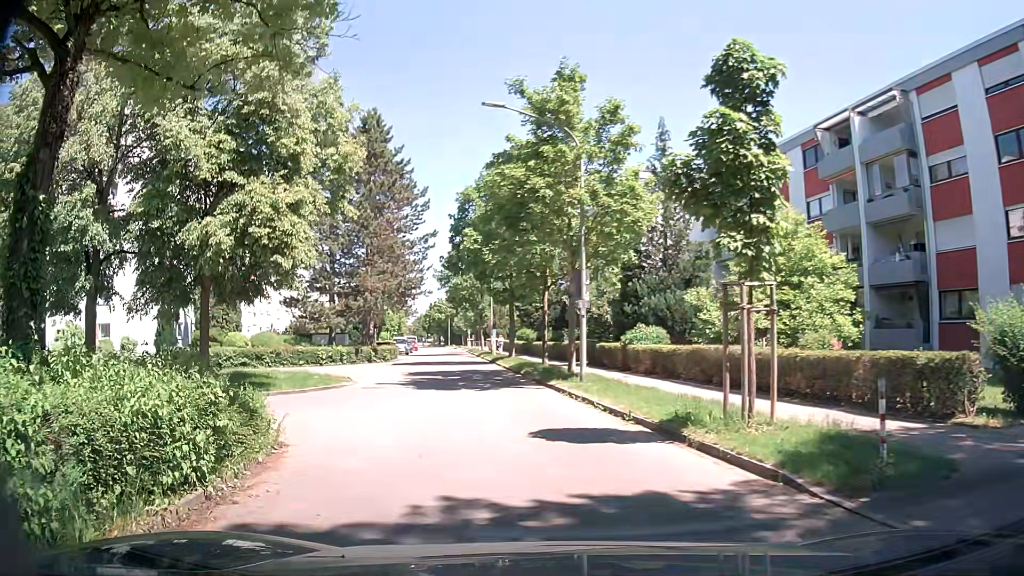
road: residential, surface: asphalt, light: Day
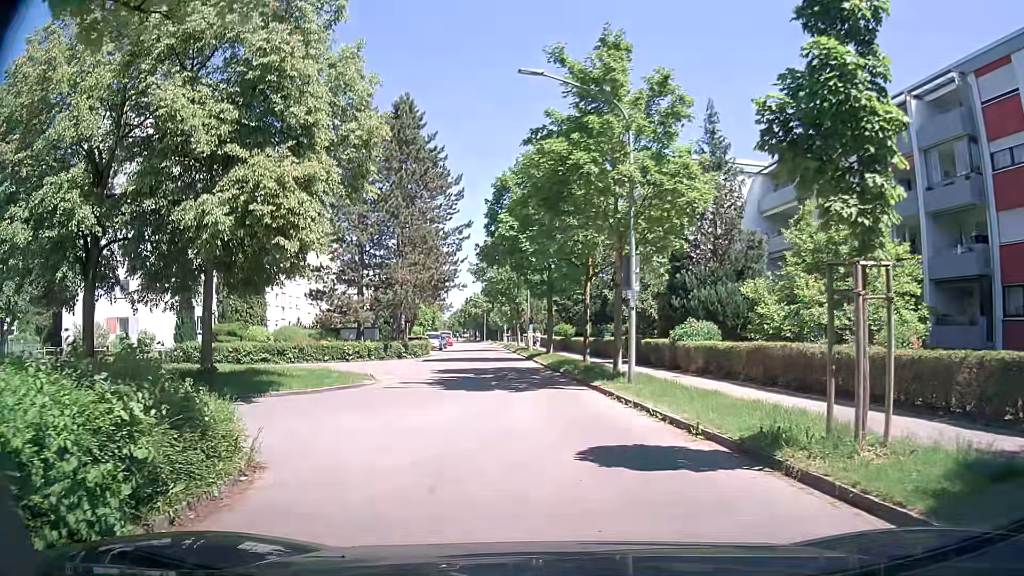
(-0.1, +2.2) m; -3°
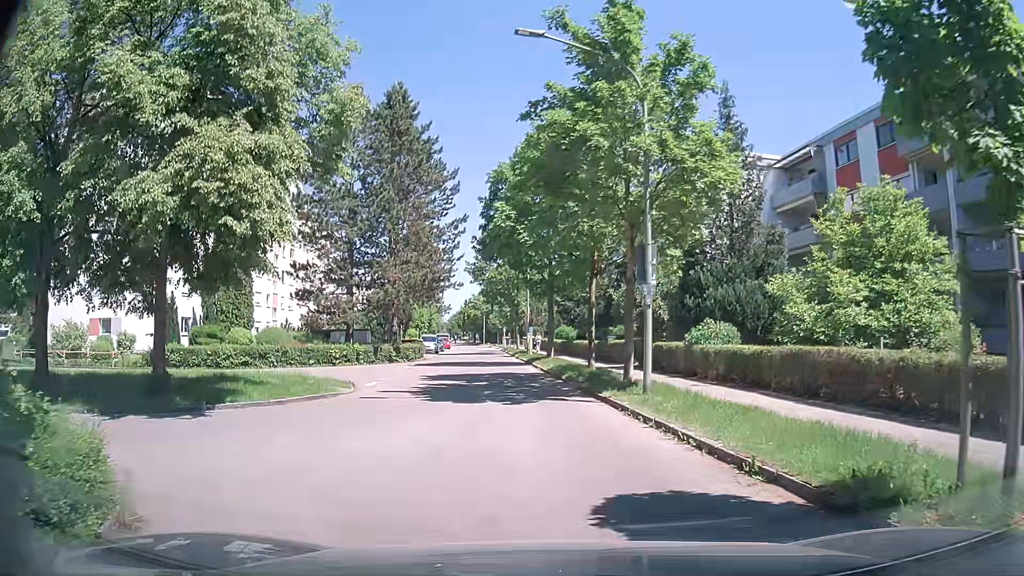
(0.0, +2.5) m; -1°
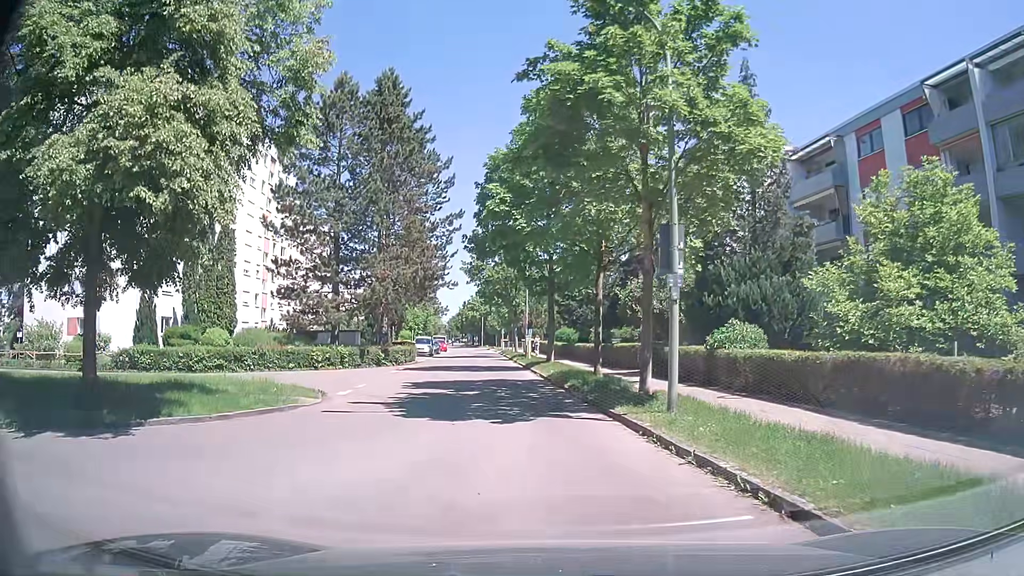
(0.0, +2.9) m; 0°
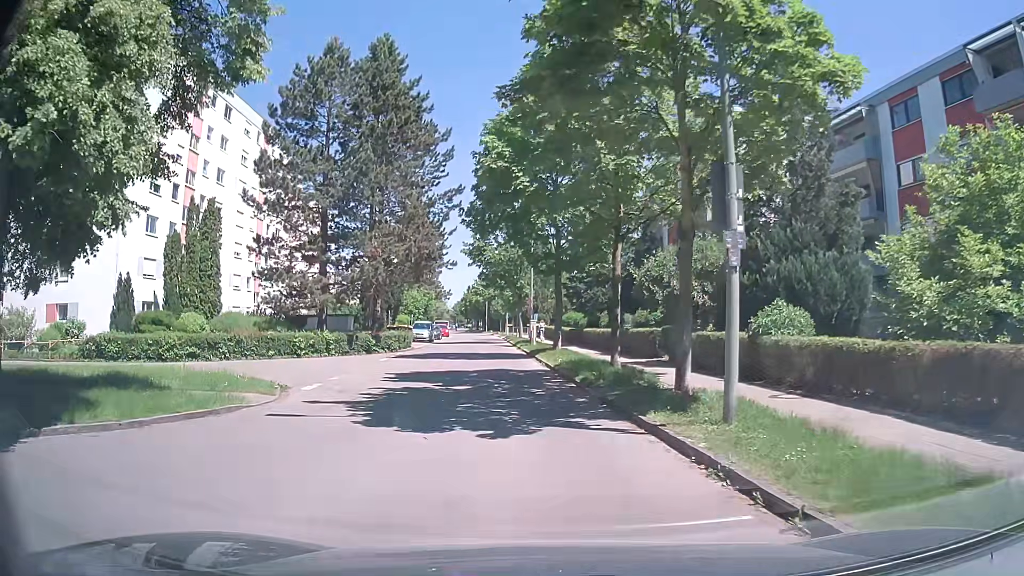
(0.0, +3.2) m; -1°
